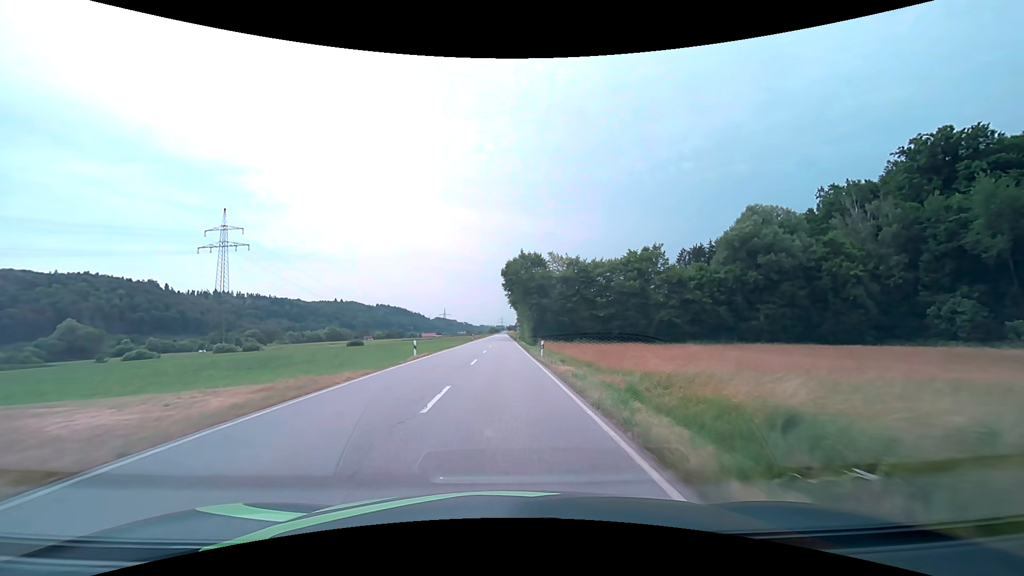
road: secondary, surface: asphalt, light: Day
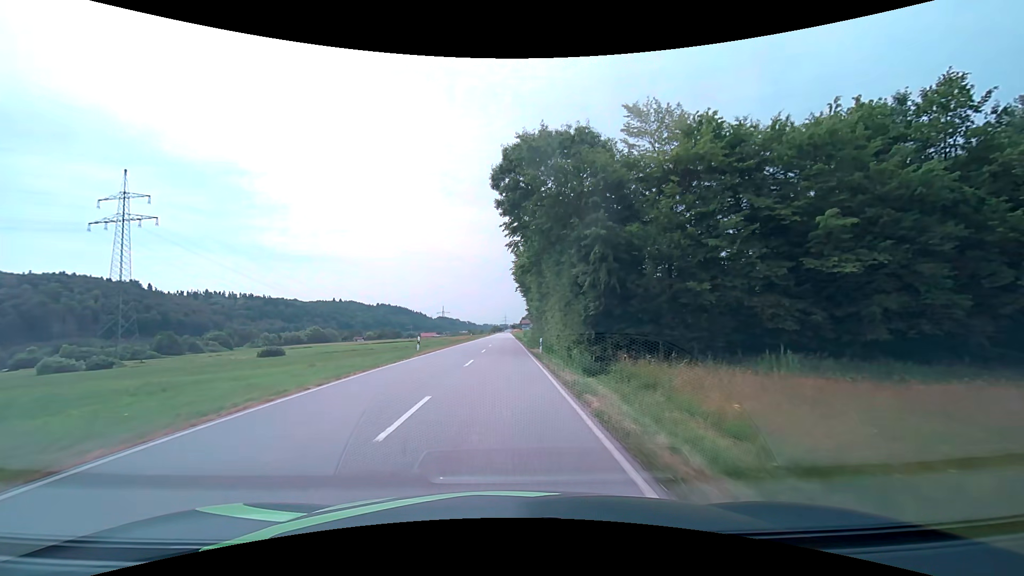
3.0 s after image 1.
(+0.2, +50.4) m; 0°
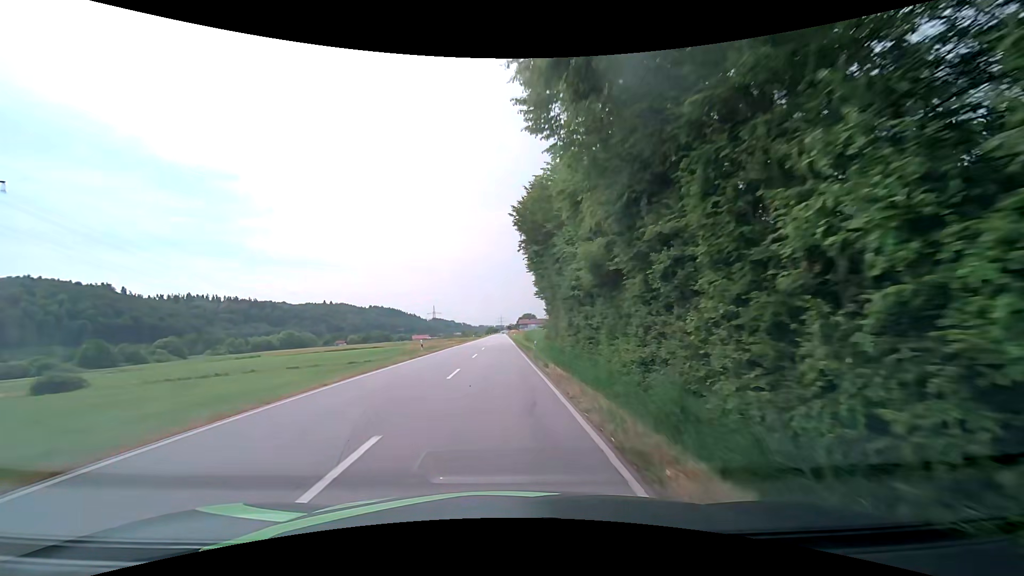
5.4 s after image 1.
(0.0, +39.7) m; 0°
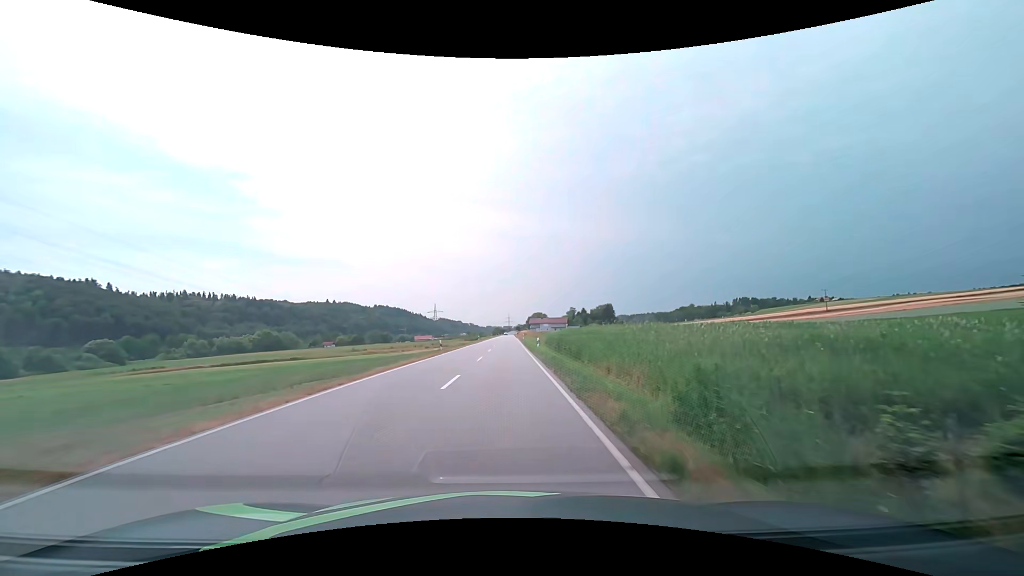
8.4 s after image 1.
(-0.1, +51.0) m; -1°
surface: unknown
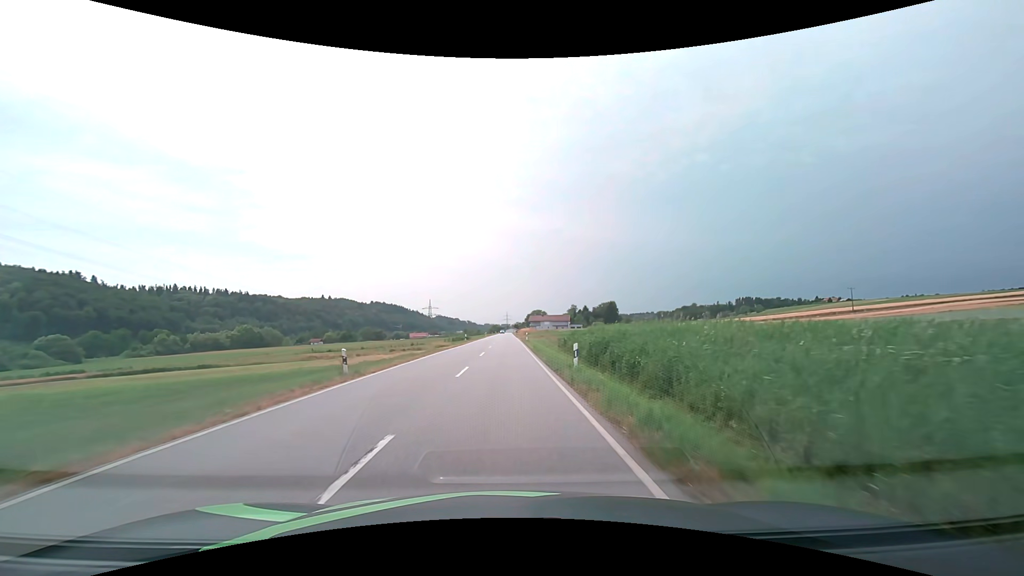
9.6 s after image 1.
(0.0, +21.5) m; 0°
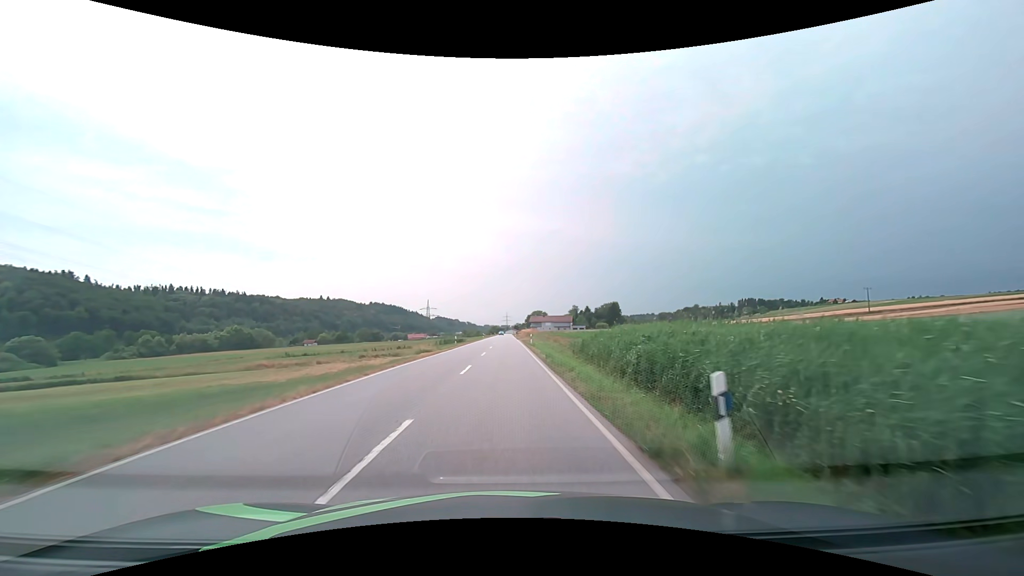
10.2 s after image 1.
(0.0, +10.9) m; 0°
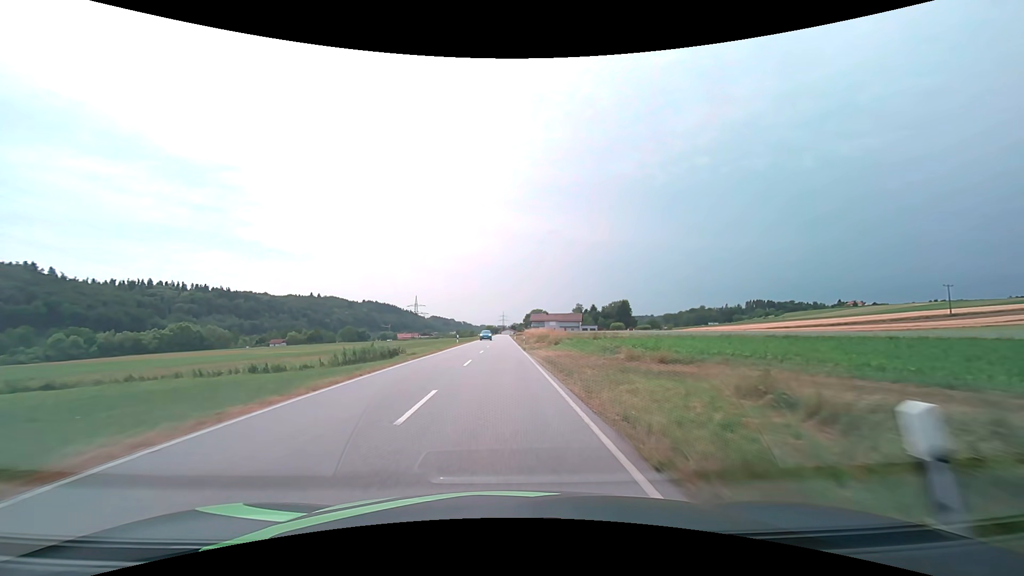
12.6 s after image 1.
(+0.2, +44.5) m; 0°
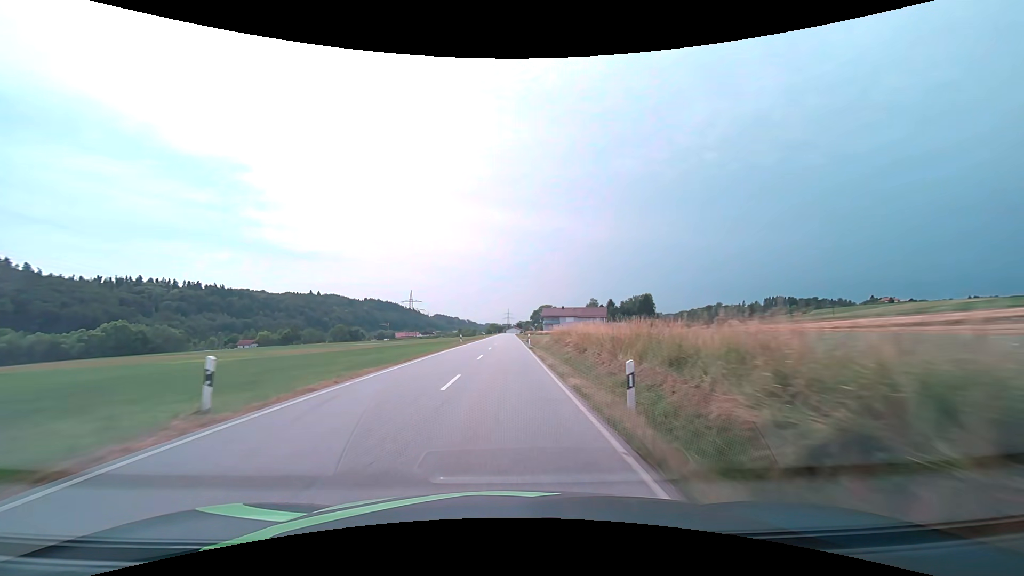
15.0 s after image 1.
(-0.1, +44.3) m; -1°
(0, +10) (0, +20) (0, +30) (0, +40) (0, +50) (0, +60) (0, +70) (0, +80) (0, +90) (0, +100) m
